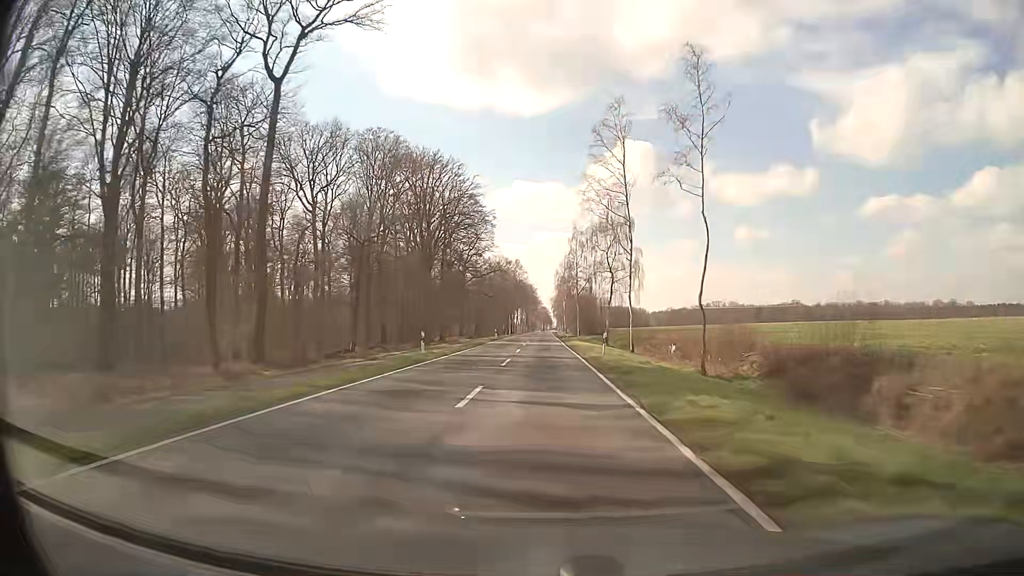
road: secondary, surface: asphalt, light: Day
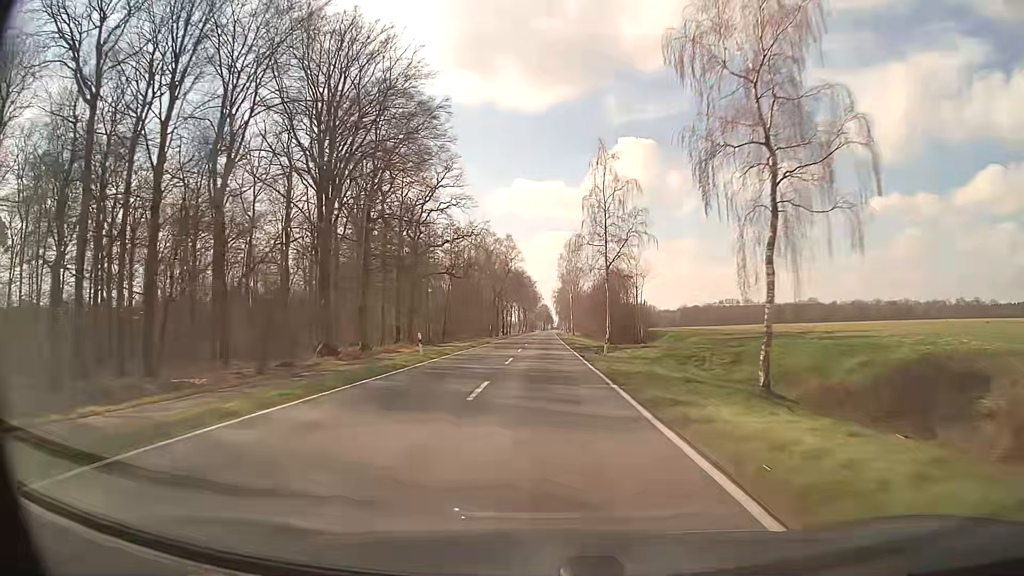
(-0.1, +47.1) m; 0°
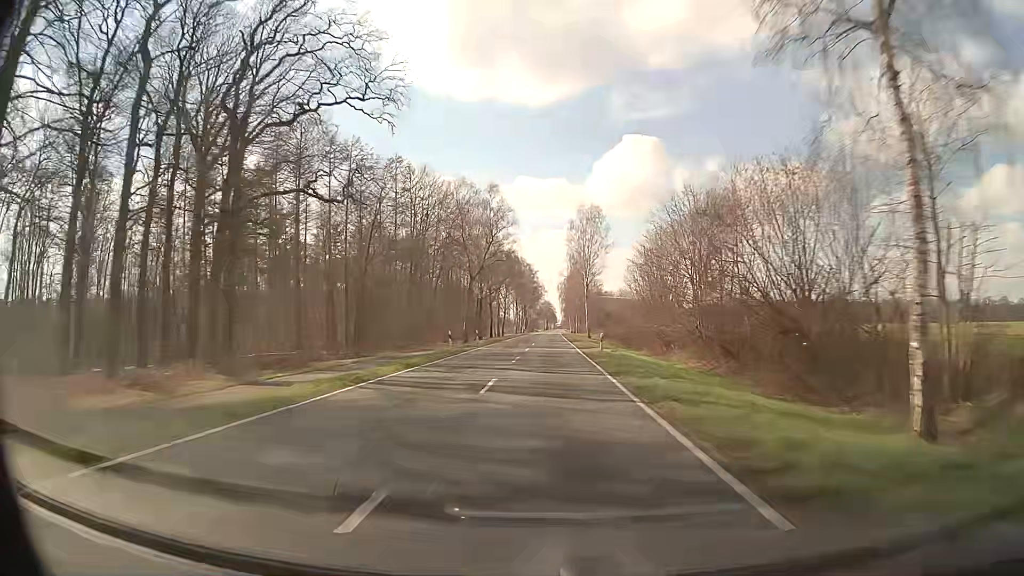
(0.0, +47.1) m; 0°
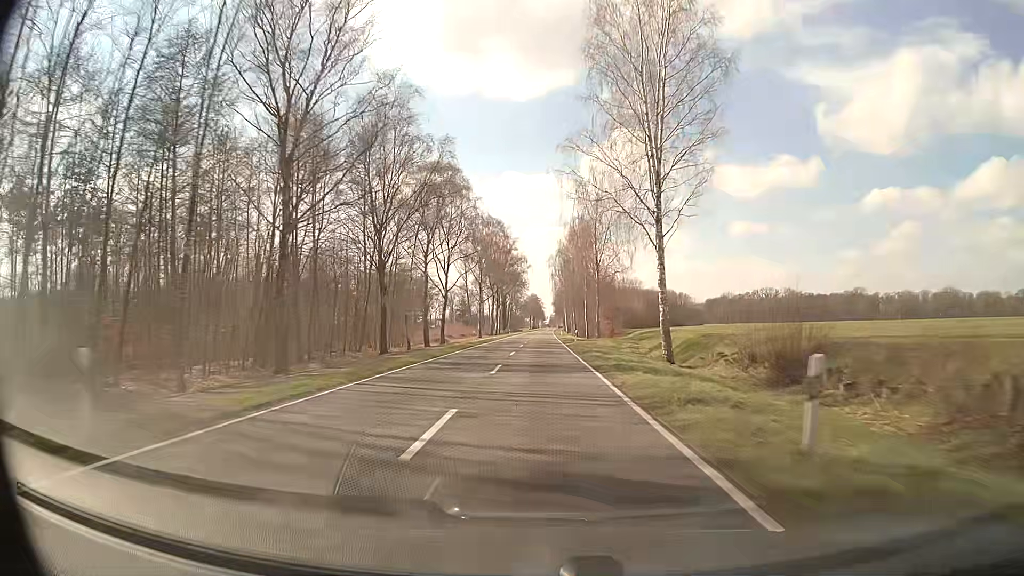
(+0.9, +79.0) m; +1°
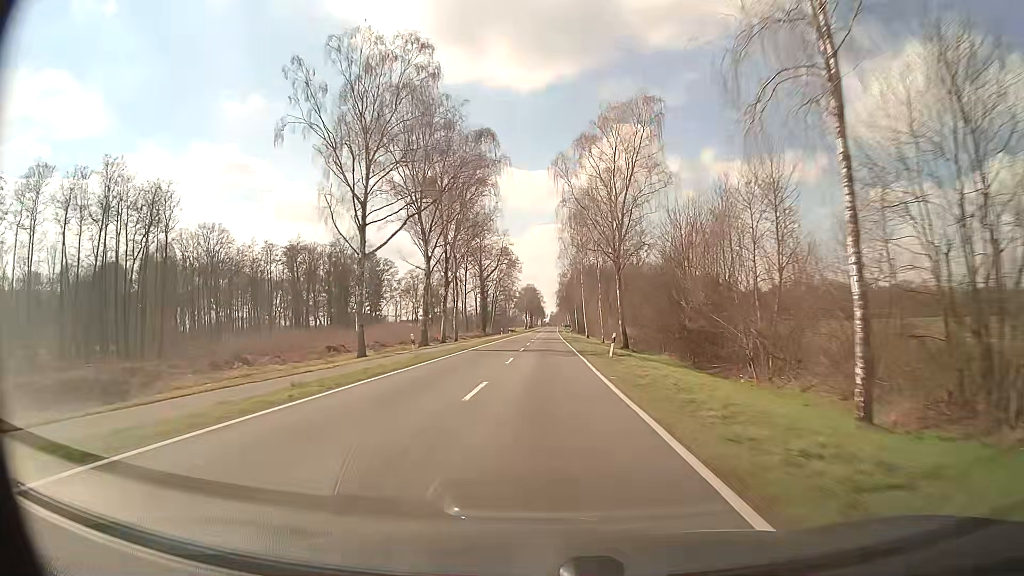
(0.0, +79.2) m; 0°
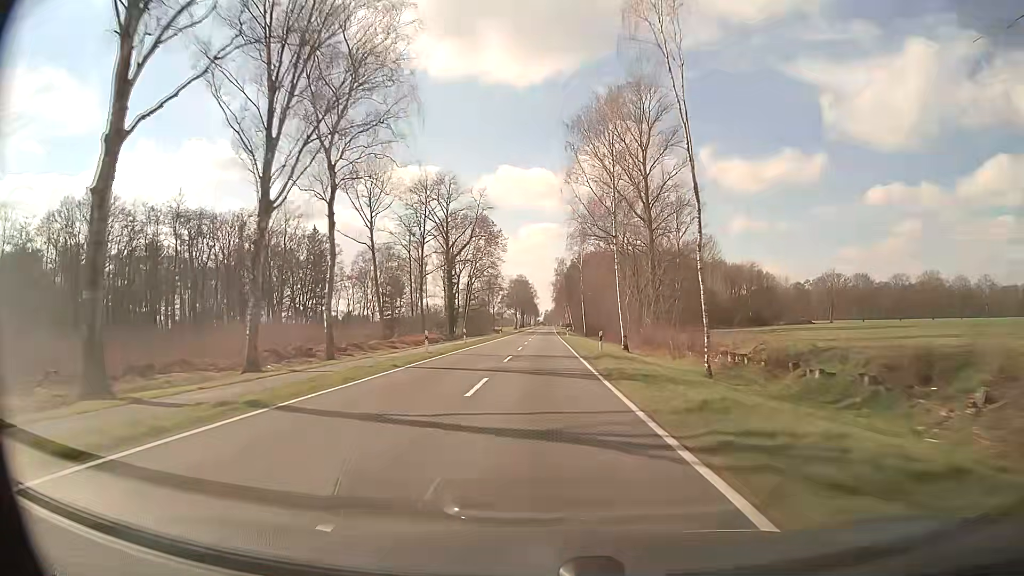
(+0.3, +47.6) m; +1°
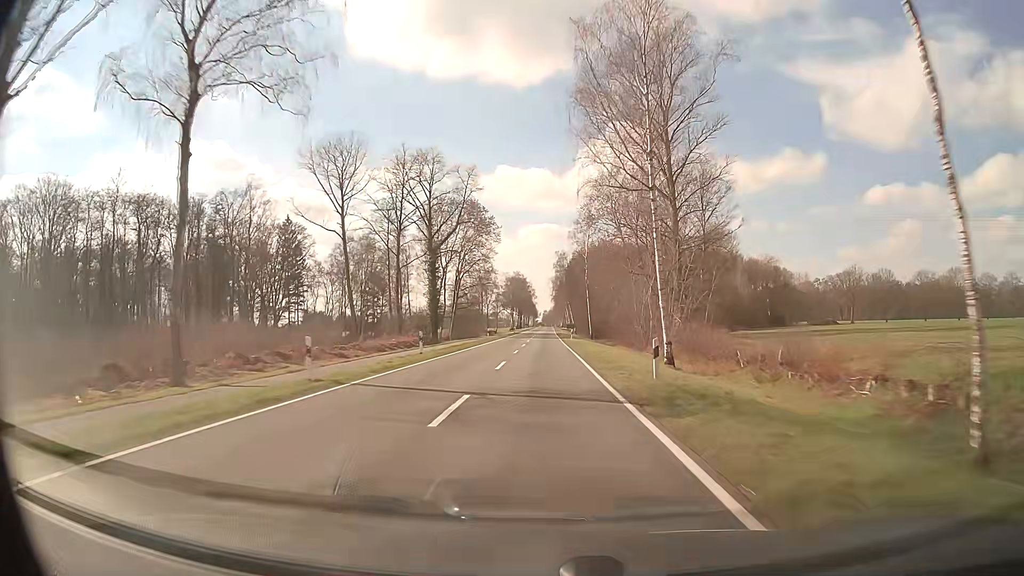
(-0.1, +15.9) m; 0°
